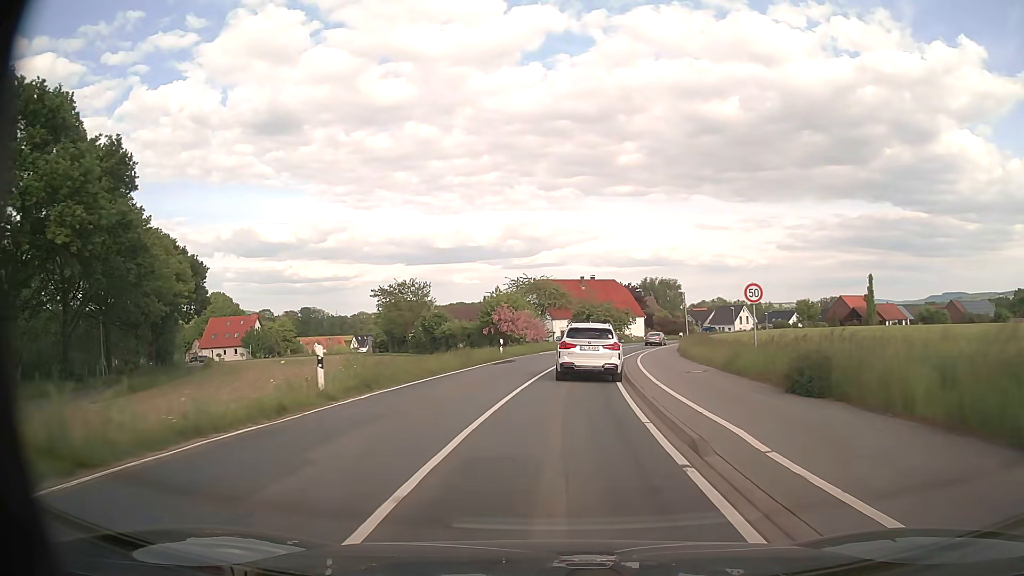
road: secondary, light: Day
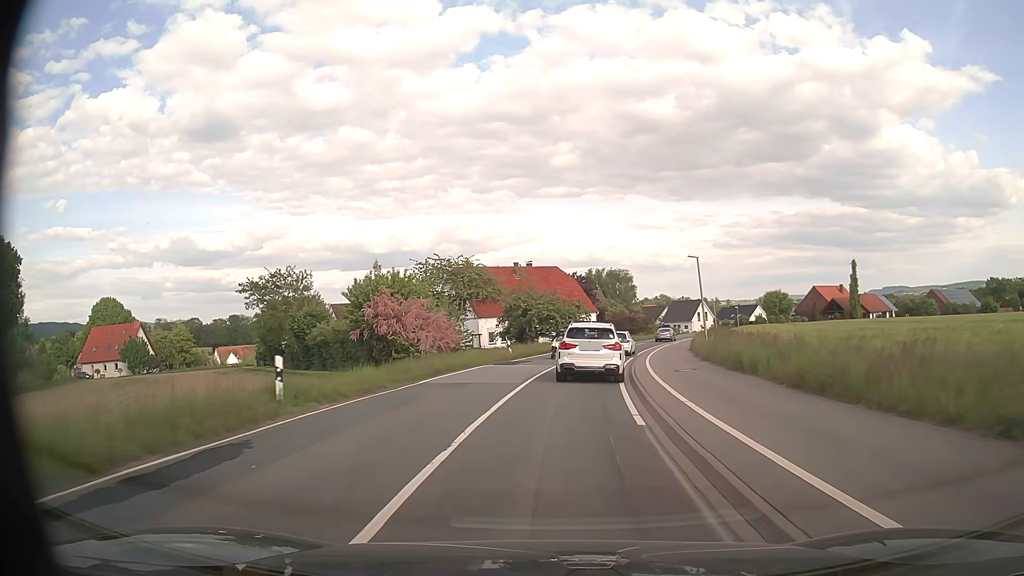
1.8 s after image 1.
(+1.2, +24.3) m; +6°
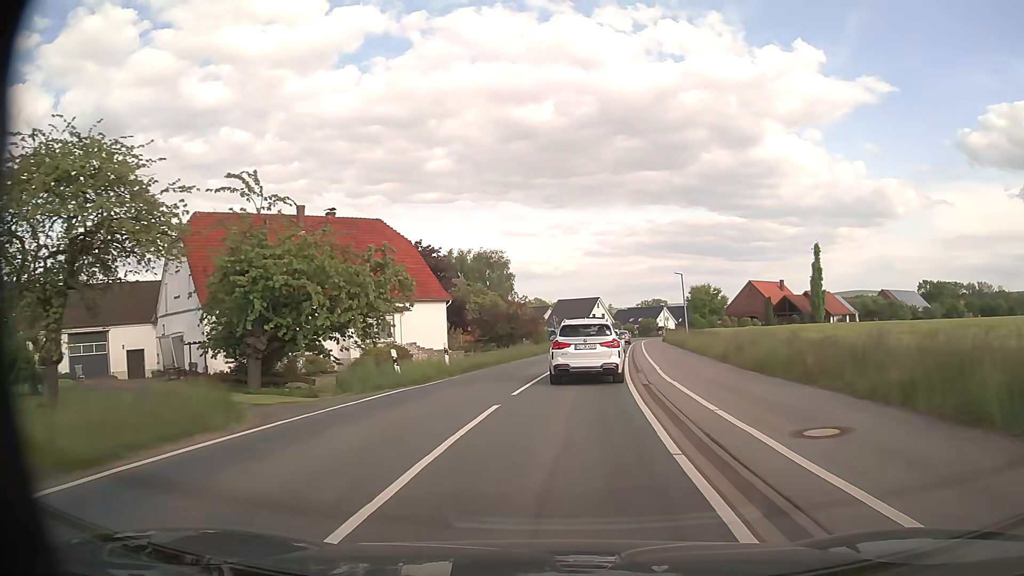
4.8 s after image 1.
(+3.5, +40.9) m; +11°
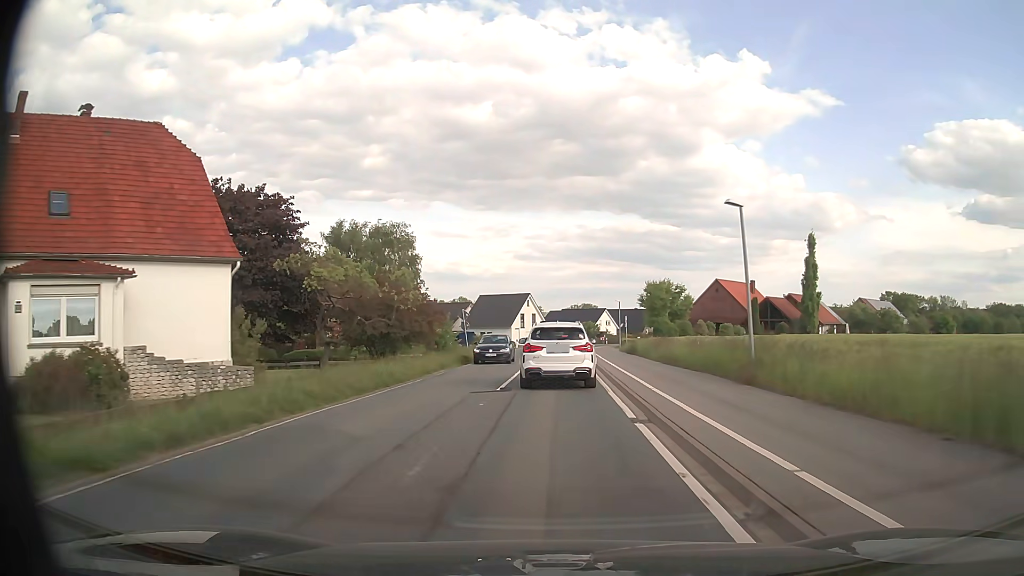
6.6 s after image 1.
(+1.2, +23.8) m; +6°
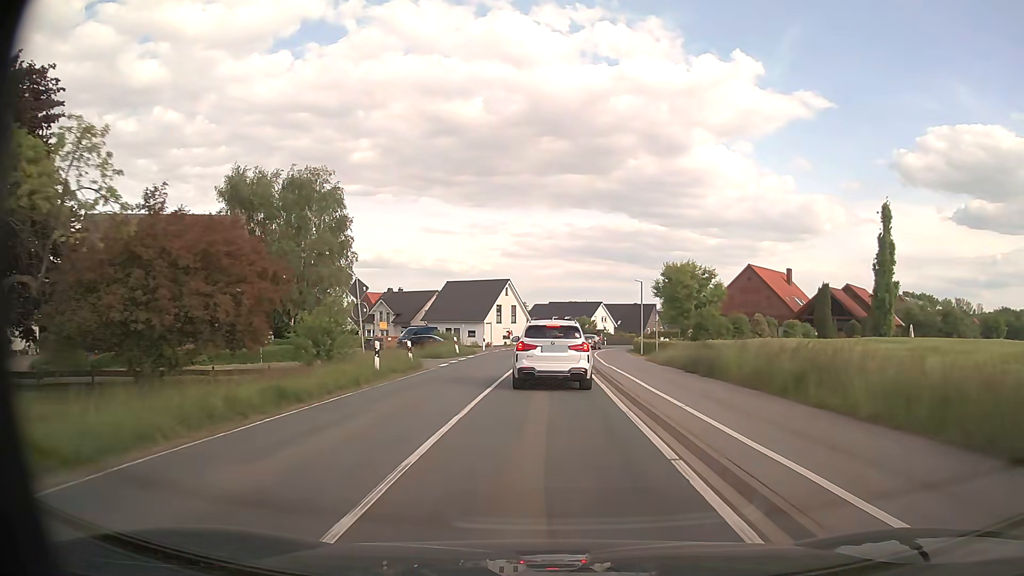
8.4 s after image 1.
(+0.4, +23.2) m; +2°
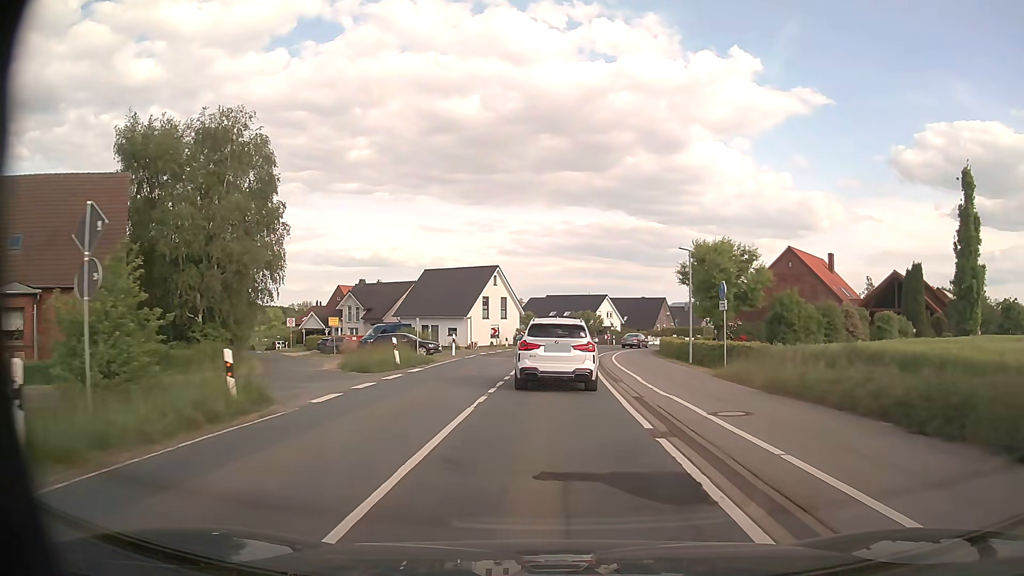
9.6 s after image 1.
(0.0, +14.6) m; 0°
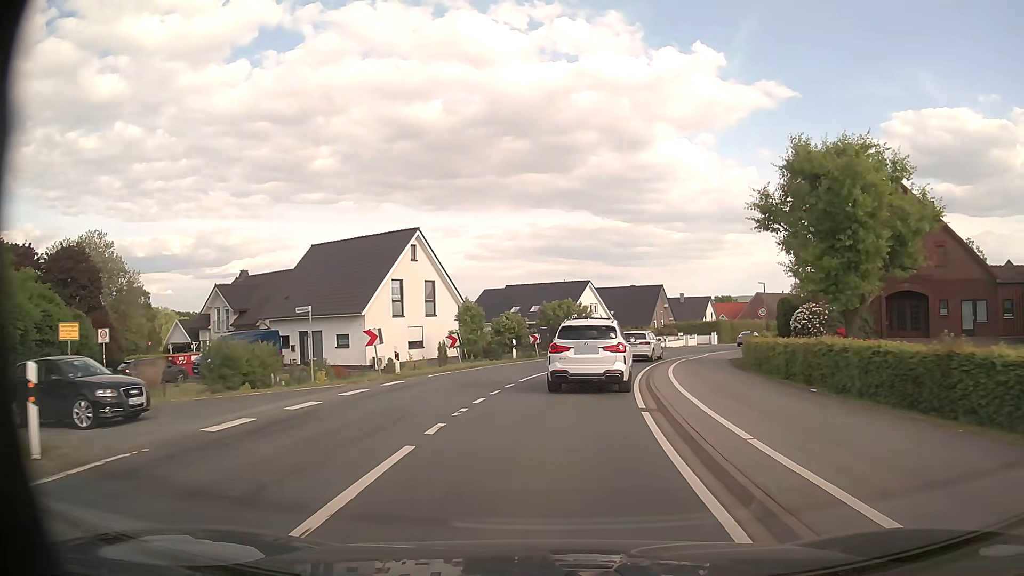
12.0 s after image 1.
(+0.7, +28.1) m; +3°
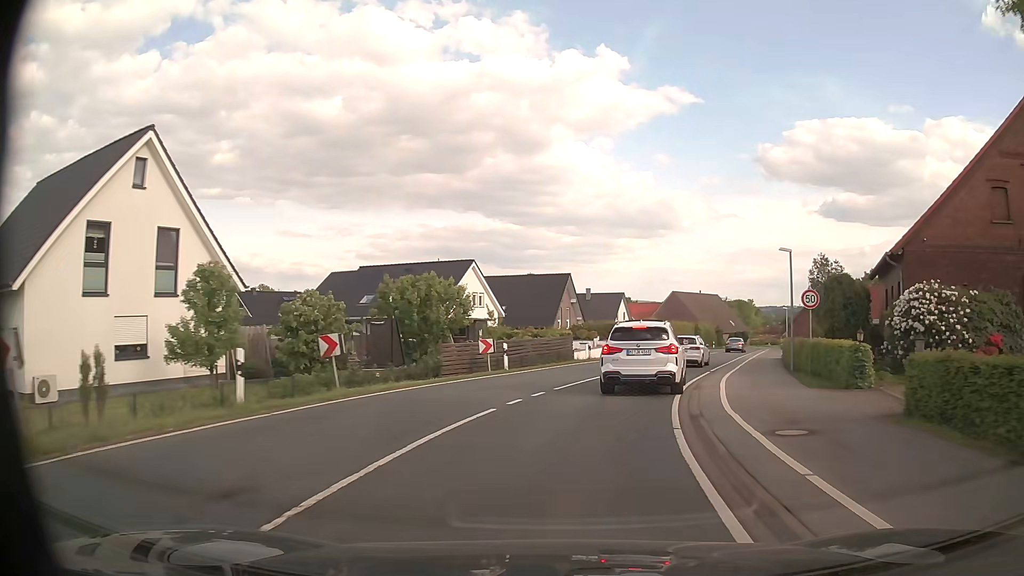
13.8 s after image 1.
(+1.4, +21.6) m; +9°
(+1, +10) (+3, +20) (+6, +29) (+9, +39) (+12, +48) (+16, +57) (+19, +67) (+23, +76) (+27, +86) (+30, +95) m
